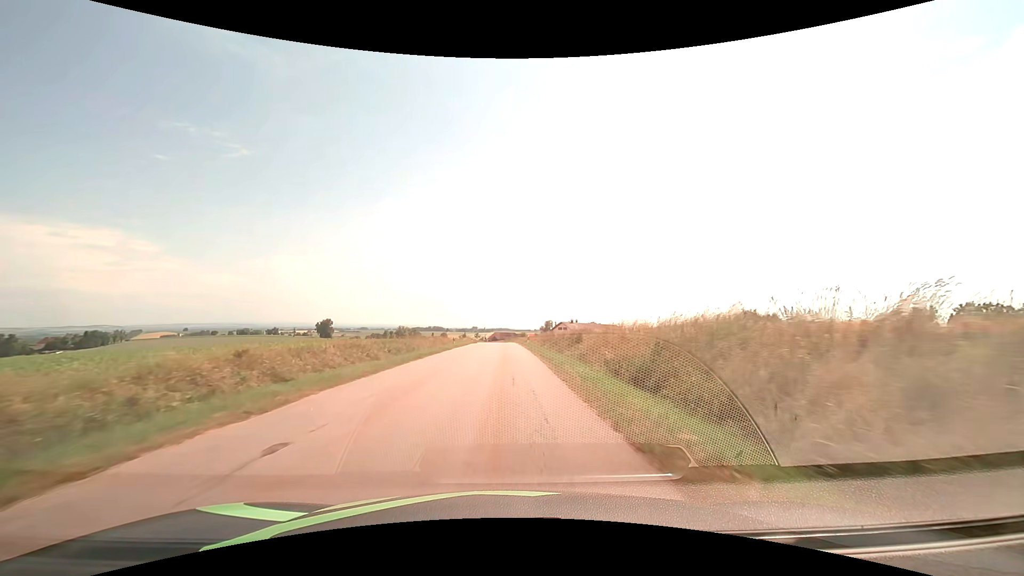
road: tertiary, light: Day
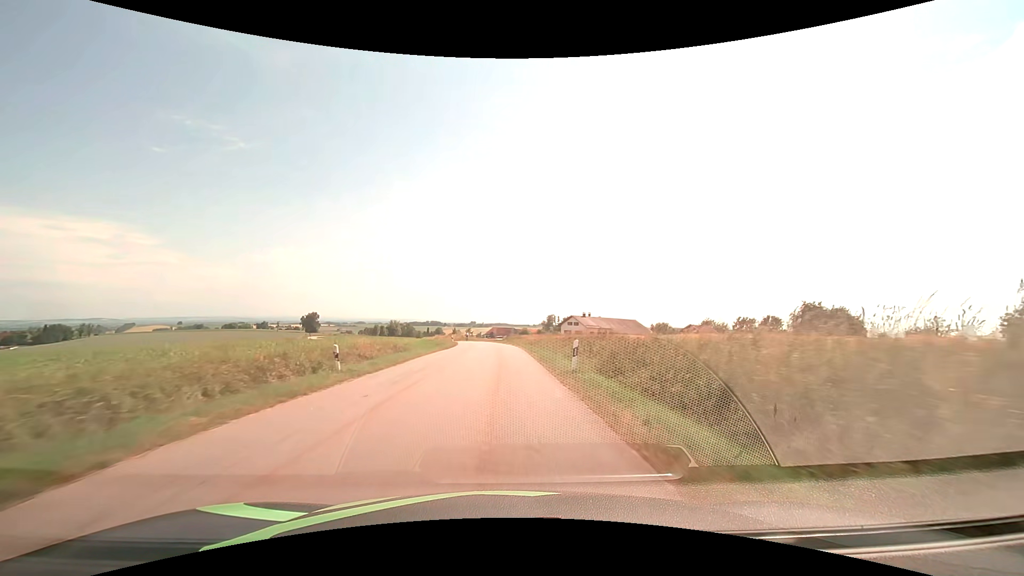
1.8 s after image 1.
(-0.1, +32.2) m; 0°
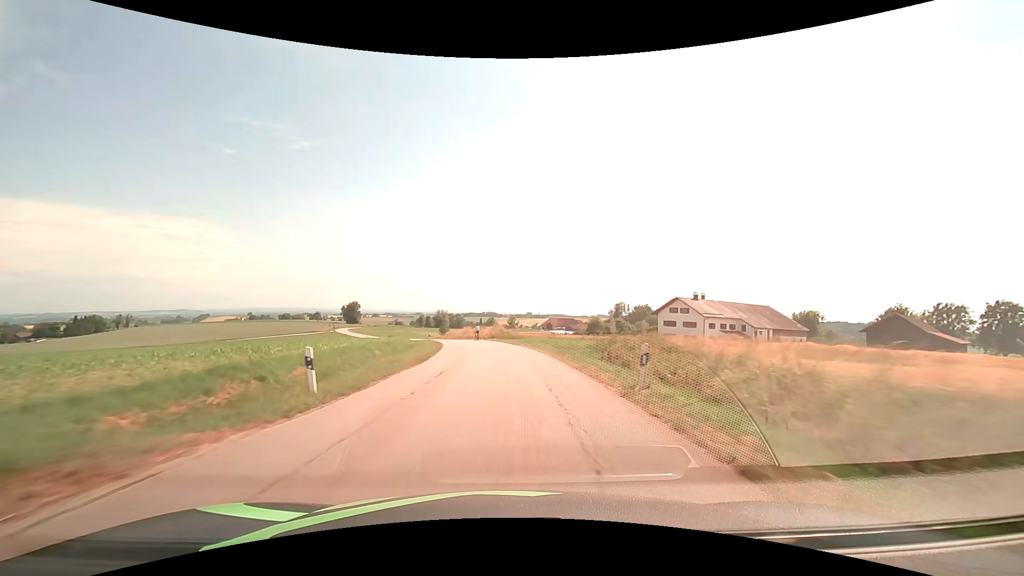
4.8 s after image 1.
(-1.6, +54.2) m; -6°
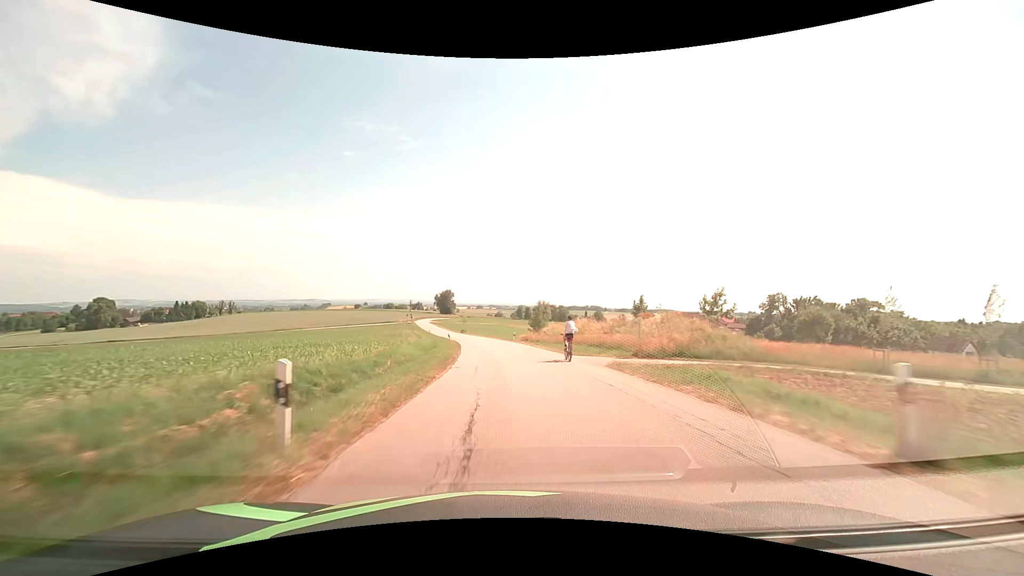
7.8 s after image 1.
(-5.7, +54.1) m; -12°
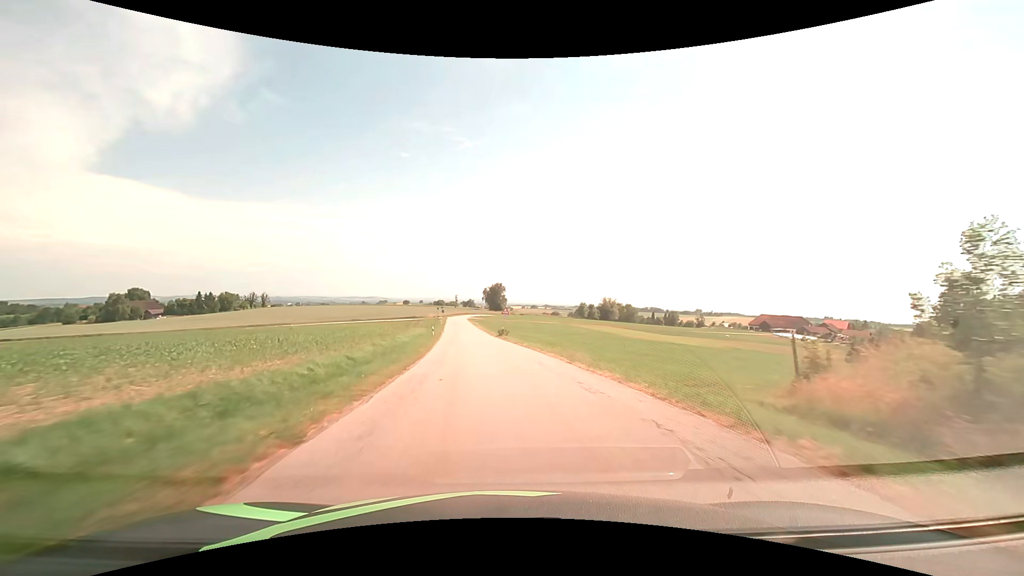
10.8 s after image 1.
(-3.1, +54.4) m; -6°
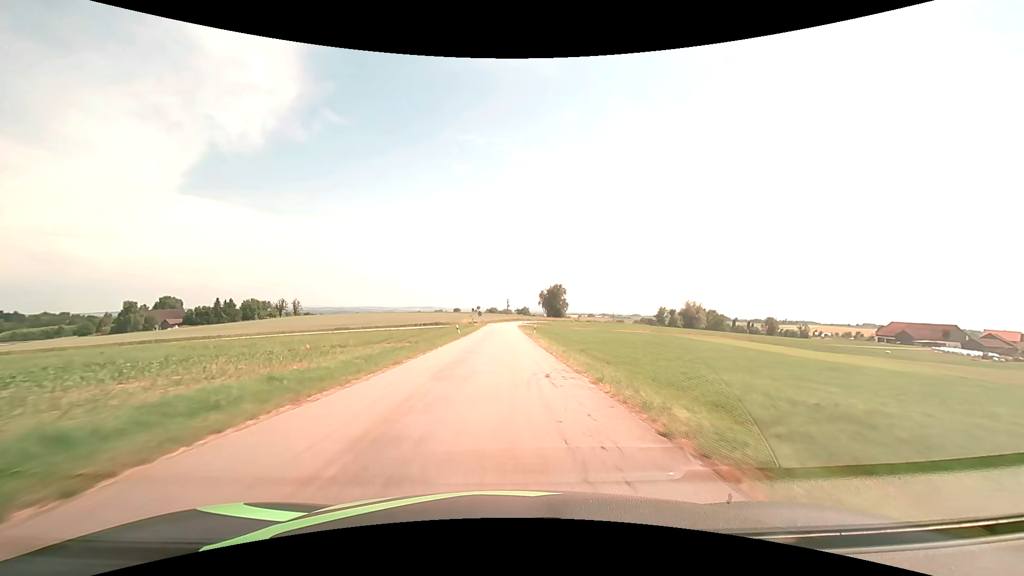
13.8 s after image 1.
(-3.3, +53.6) m; -6°
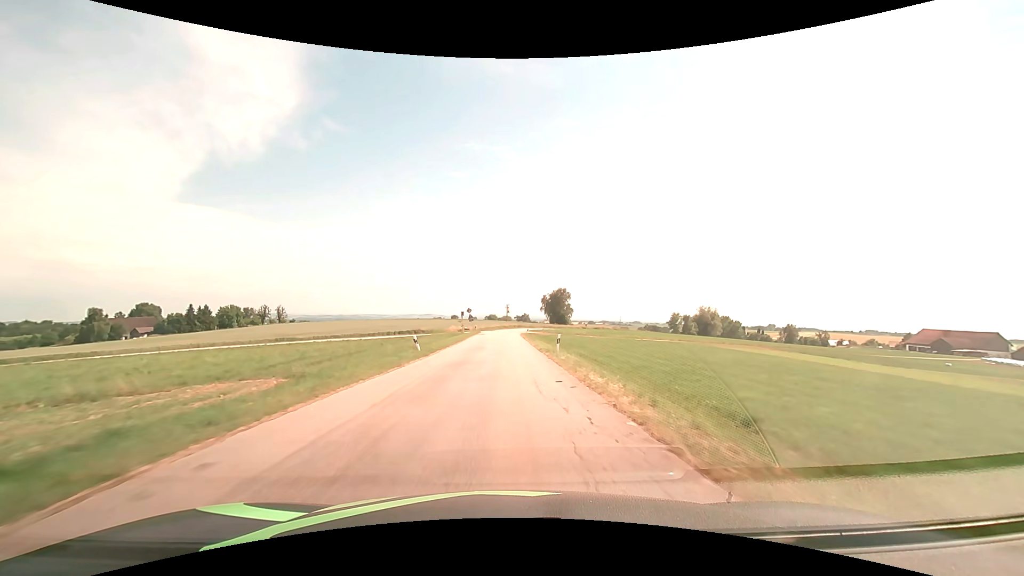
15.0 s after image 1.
(-0.1, +21.5) m; 0°
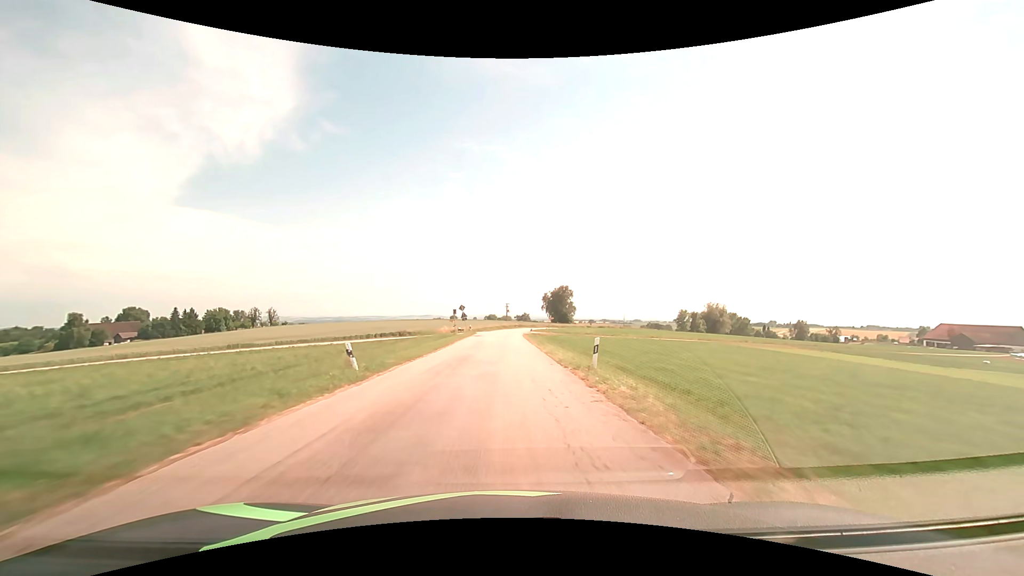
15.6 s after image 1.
(0.0, +10.7) m; 0°
(0, +10) (0, +20) (0, +30) (0, +40) (0, +50) (0, +60) (+1, +70) (+1, +80) (+2, +90) (+3, +100) m
